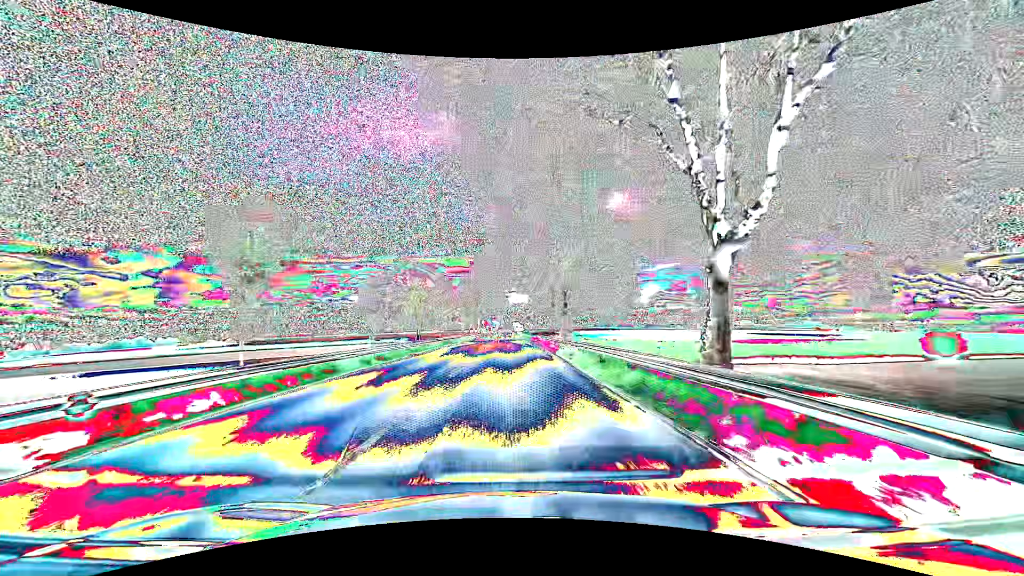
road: primary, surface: asphalt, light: Day
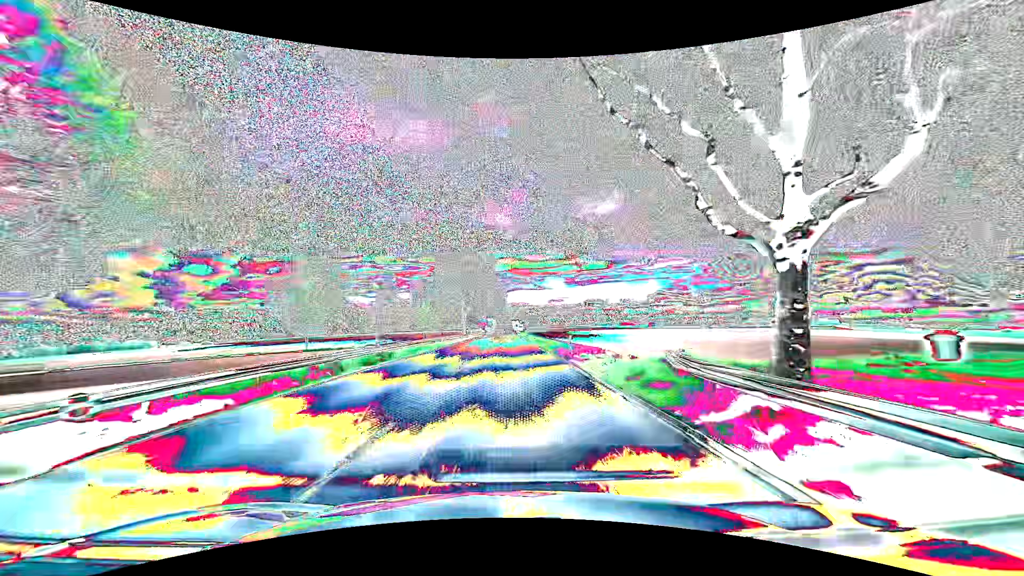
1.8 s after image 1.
(0.0, +47.5) m; 0°
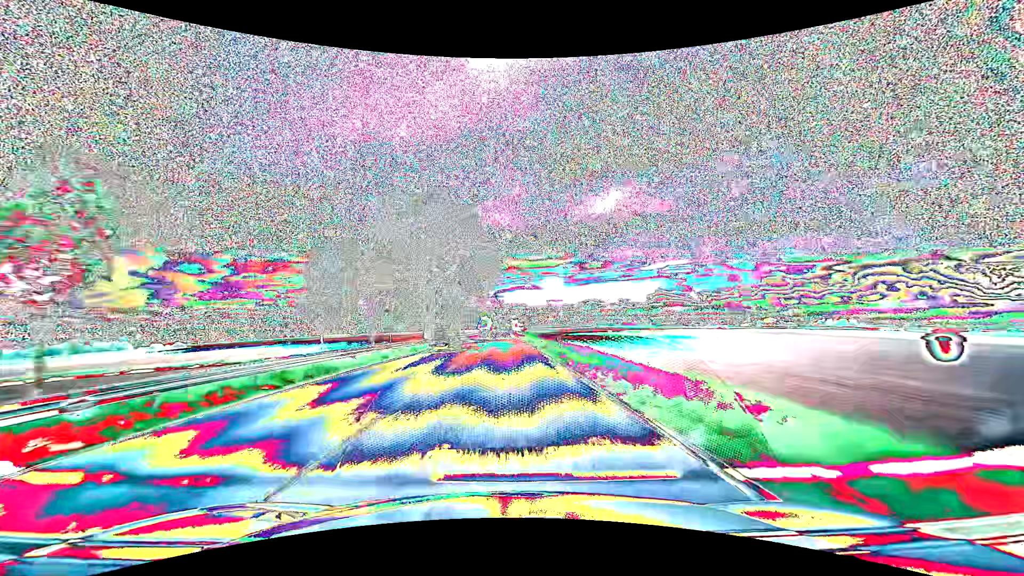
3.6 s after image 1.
(+0.2, +47.5) m; 0°
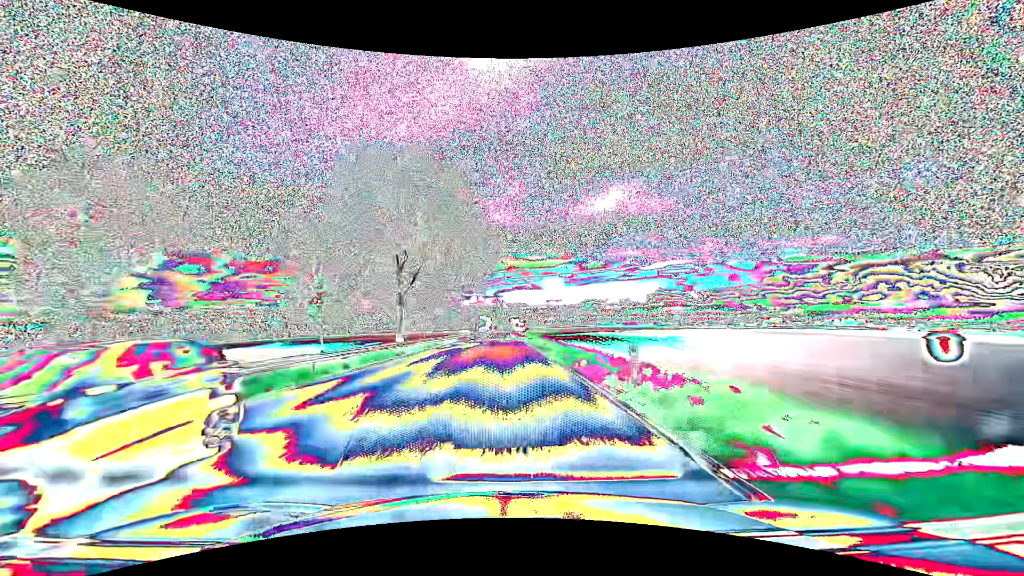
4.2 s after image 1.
(0.0, +15.9) m; 0°
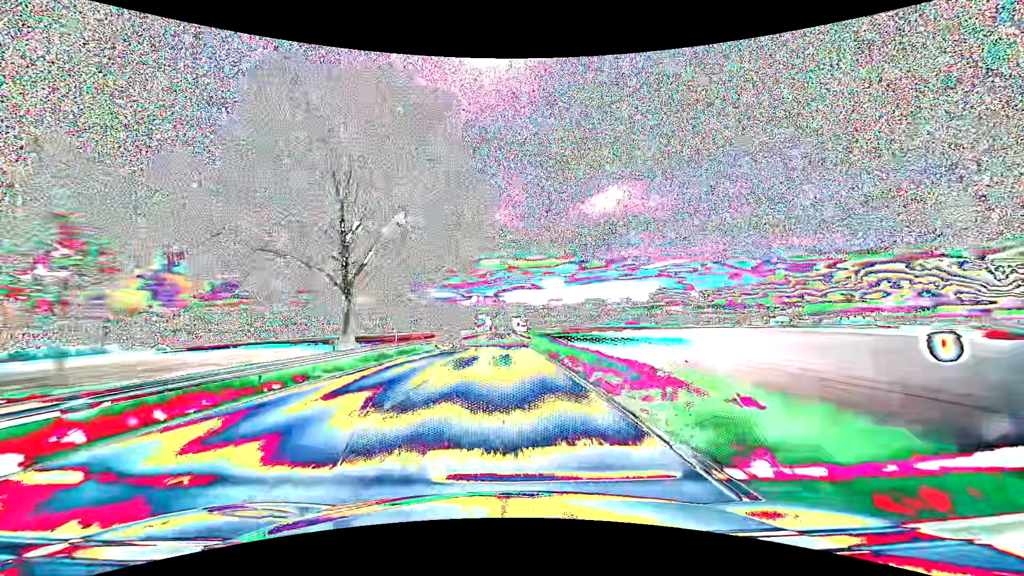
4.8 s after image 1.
(0.0, +15.9) m; 0°
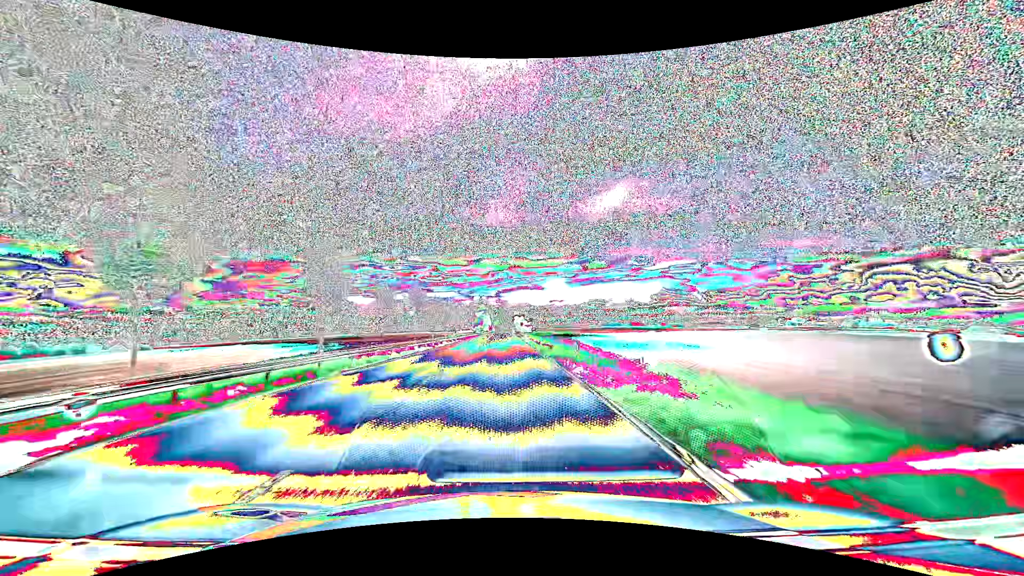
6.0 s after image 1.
(-0.1, +31.7) m; 0°
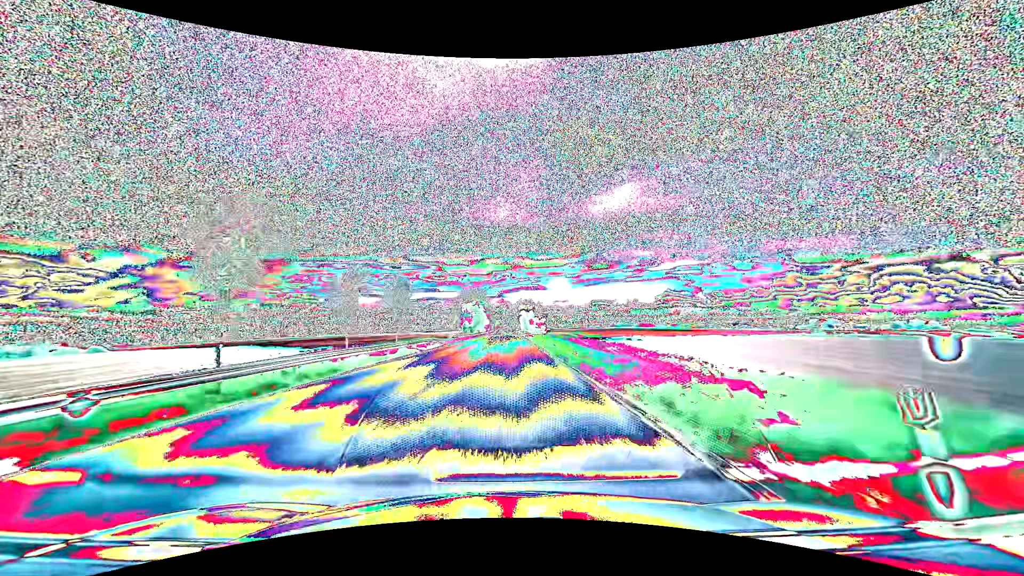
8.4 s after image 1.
(-0.3, +63.4) m; 0°
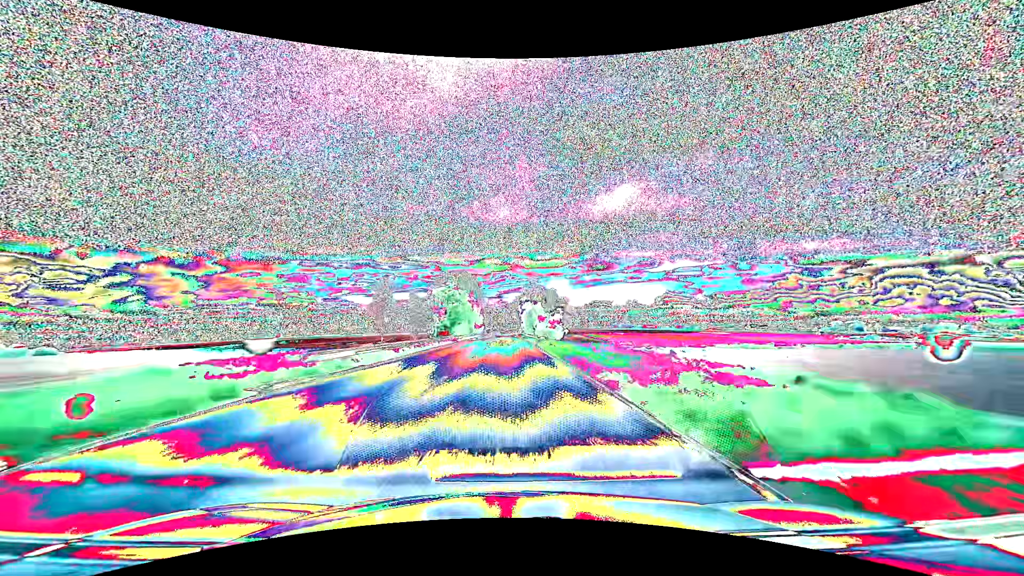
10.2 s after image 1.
(+0.1, +47.5) m; 0°
(0, +10) (0, +20) (0, +30) (0, +40) (0, +50) (0, +60) (0, +70) (0, +80) (0, +90) (0, +100) m
